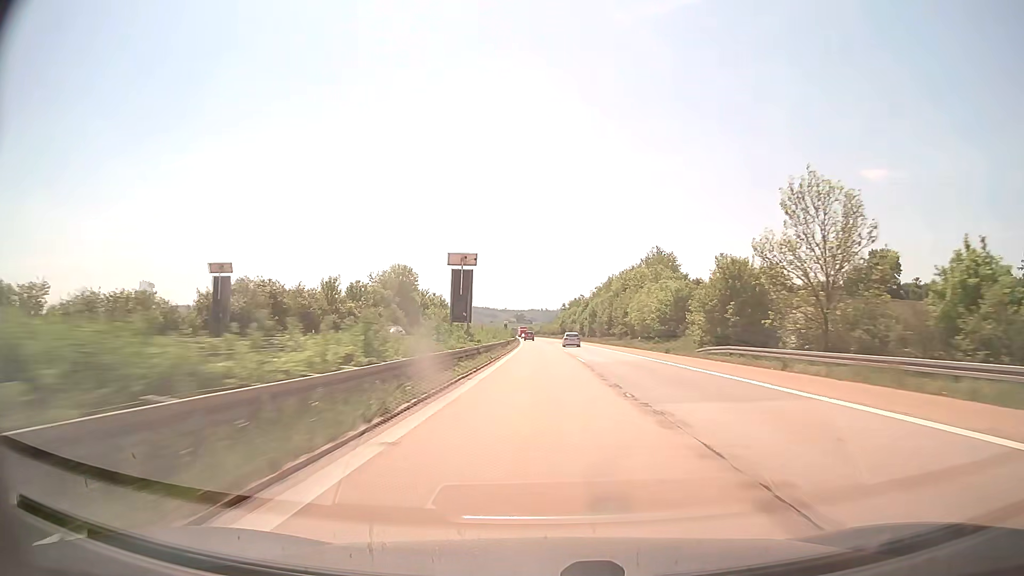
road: motorway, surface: concrete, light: Day
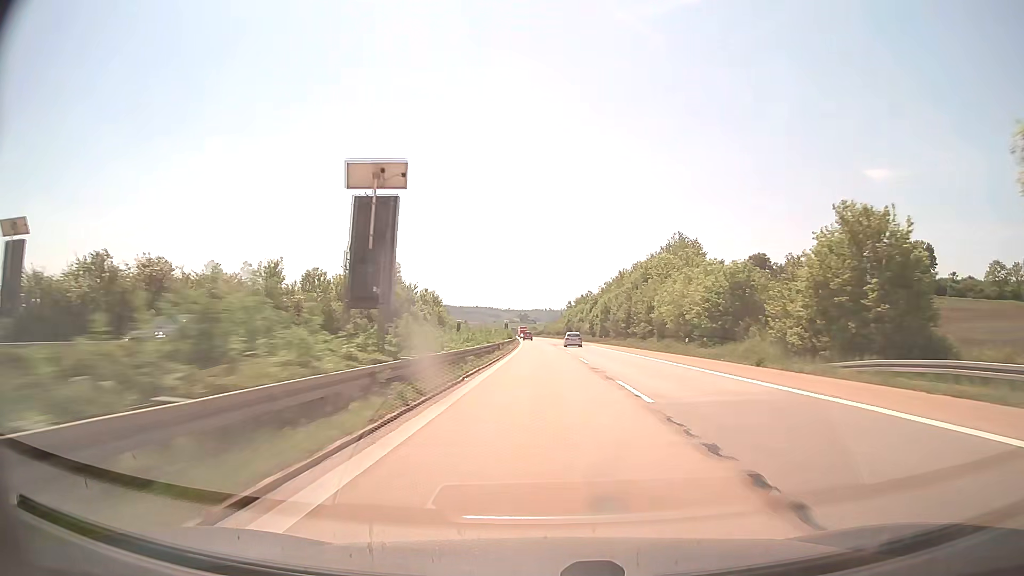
(0.0, +19.9) m; 0°
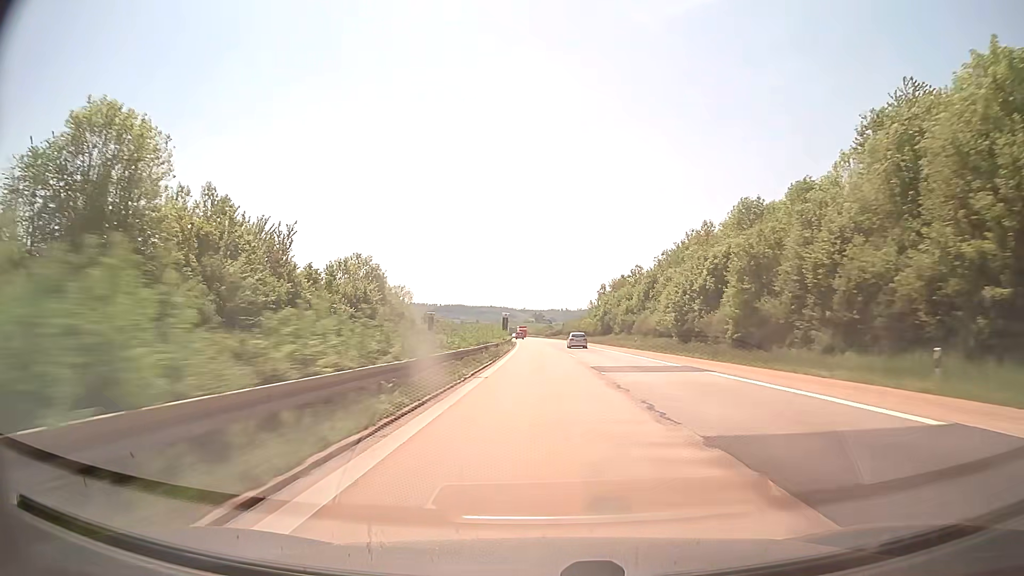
(-0.9, +79.4) m; -1°
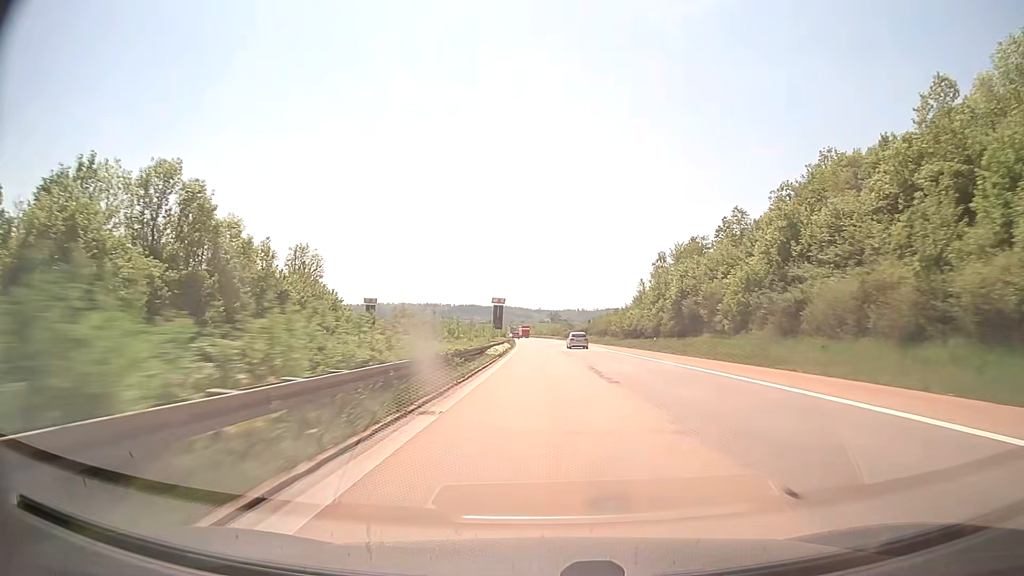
(-0.7, +59.5) m; -1°
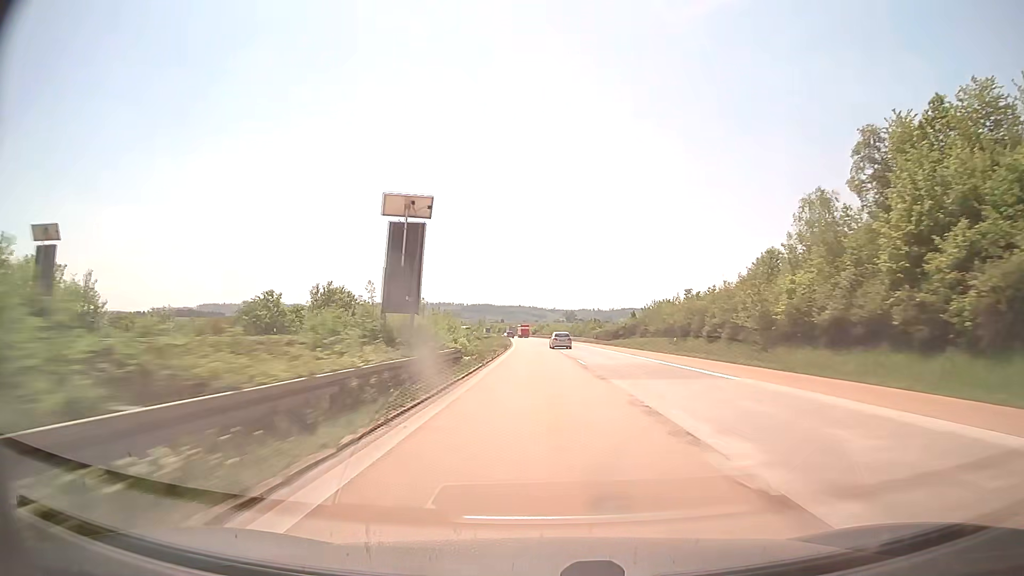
(-0.5, +59.5) m; -1°
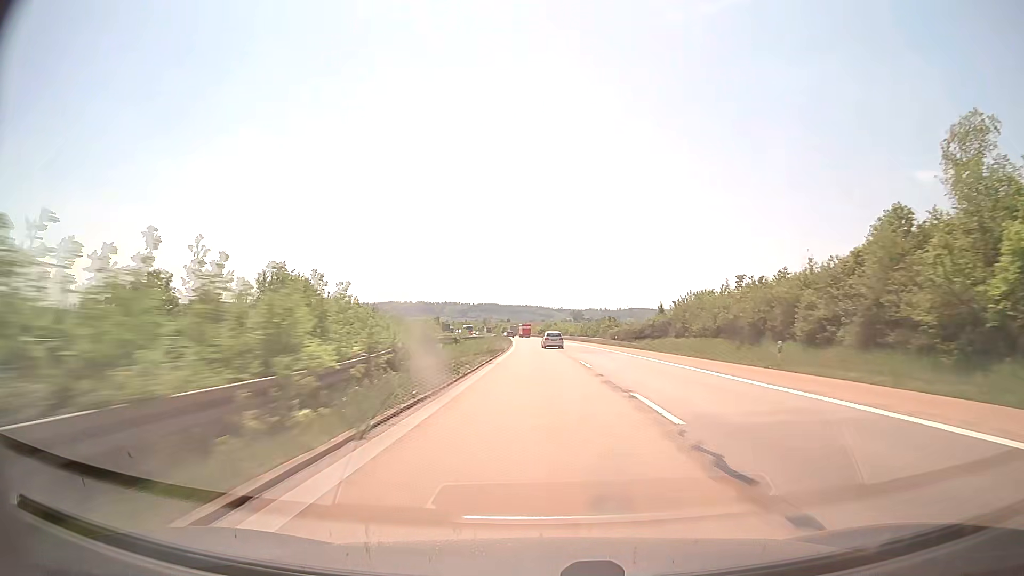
(-0.1, +19.8) m; -1°
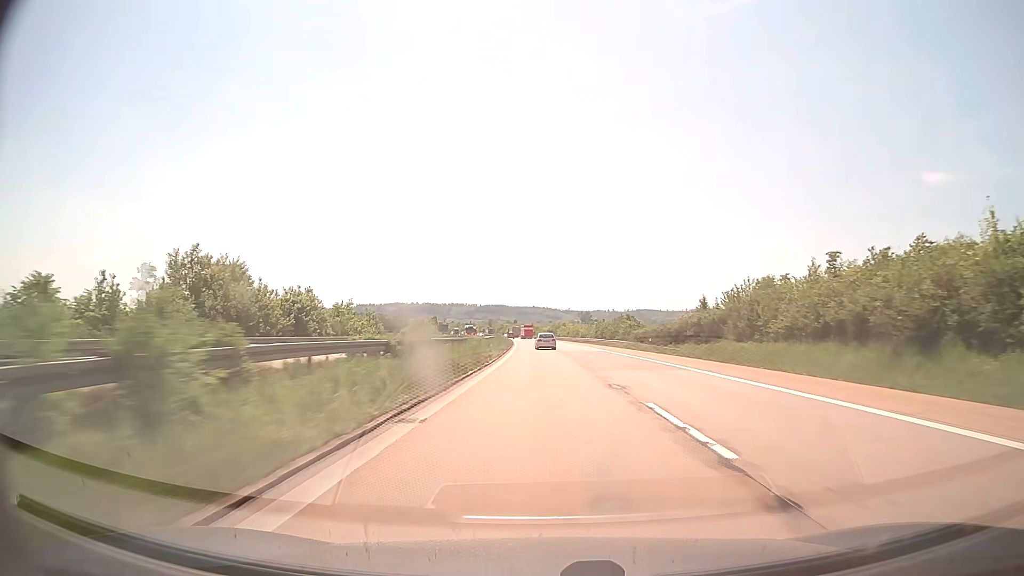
(-0.1, +19.8) m; -1°
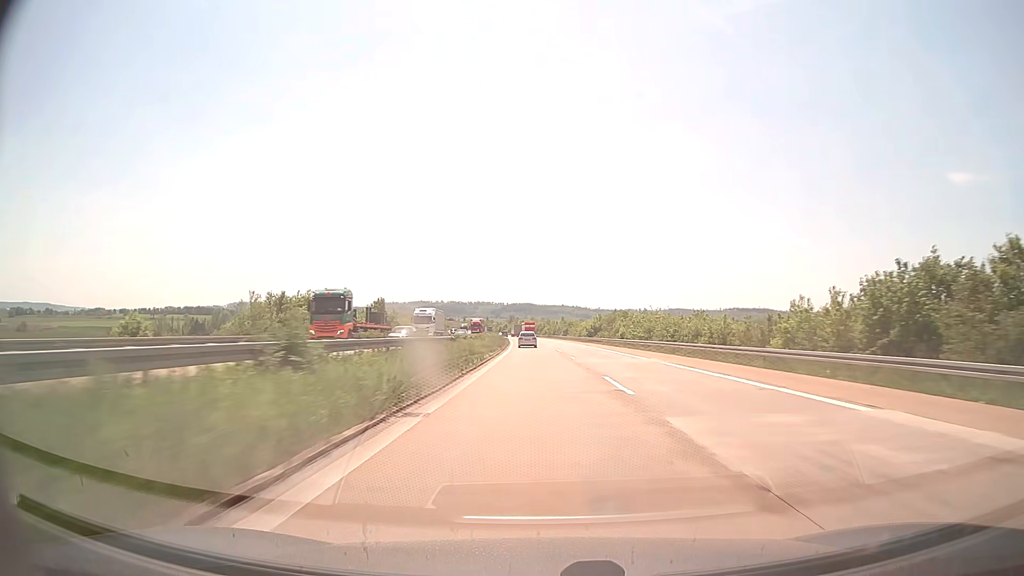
(-2.2, +99.1) m; -2°
